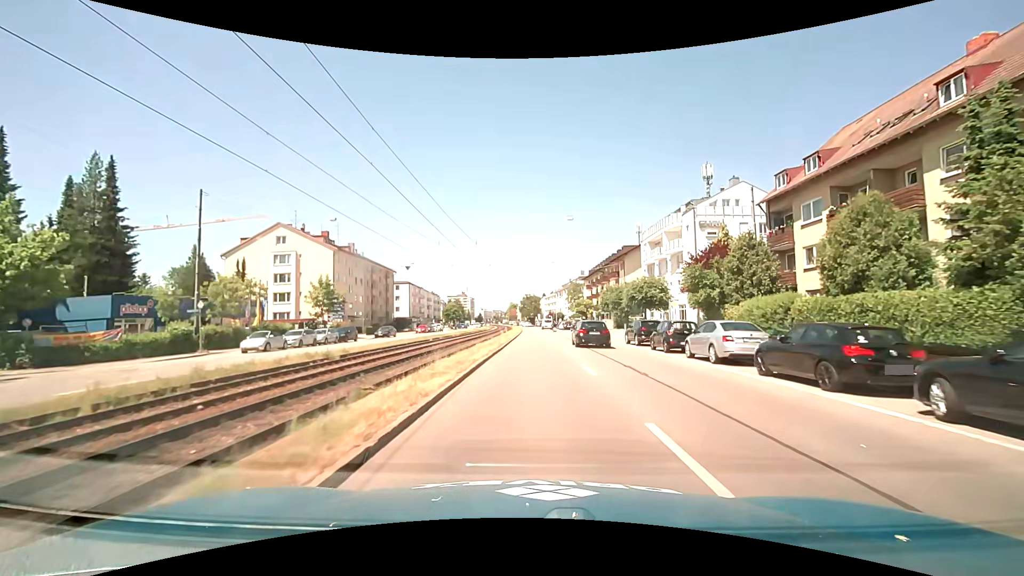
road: primary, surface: asphalt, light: Day
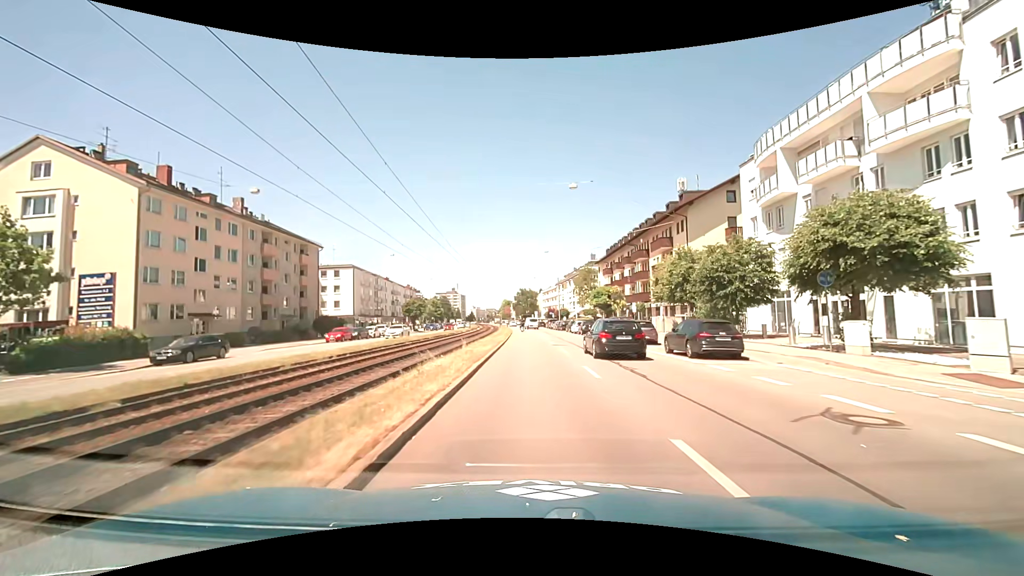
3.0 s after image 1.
(+0.3, +37.1) m; 0°
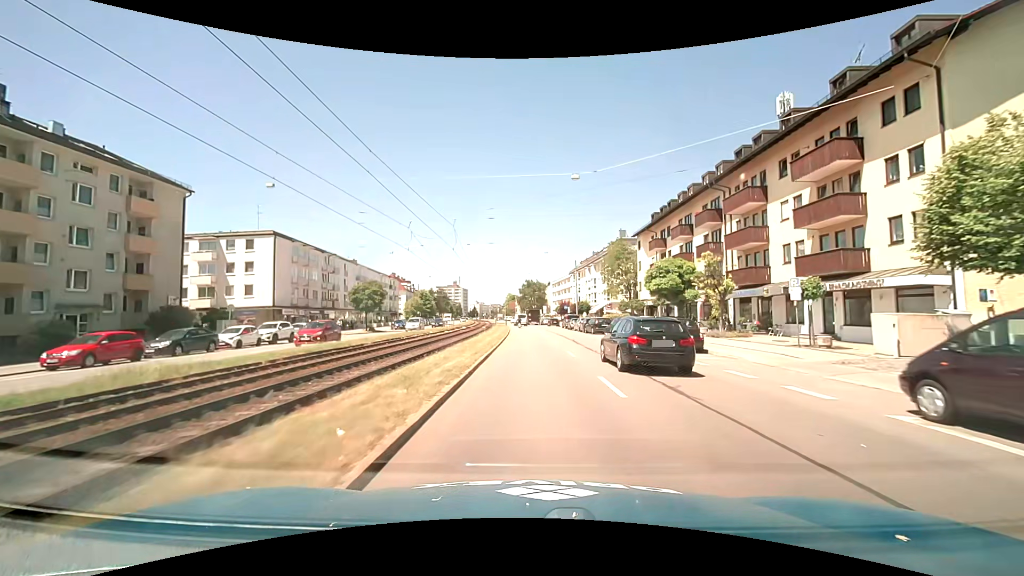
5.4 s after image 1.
(-0.2, +30.1) m; 0°
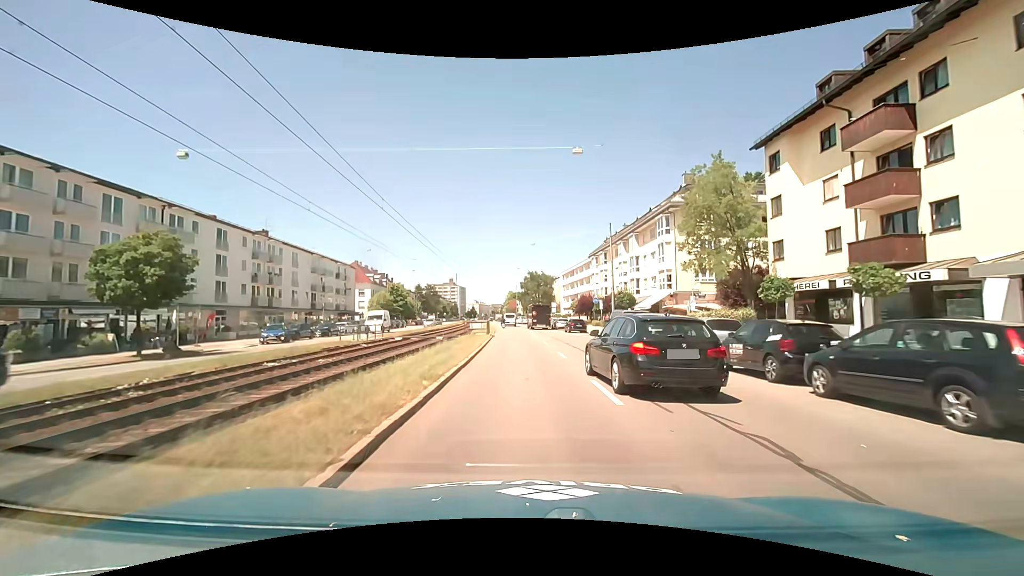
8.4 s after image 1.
(-0.4, +36.8) m; -1°
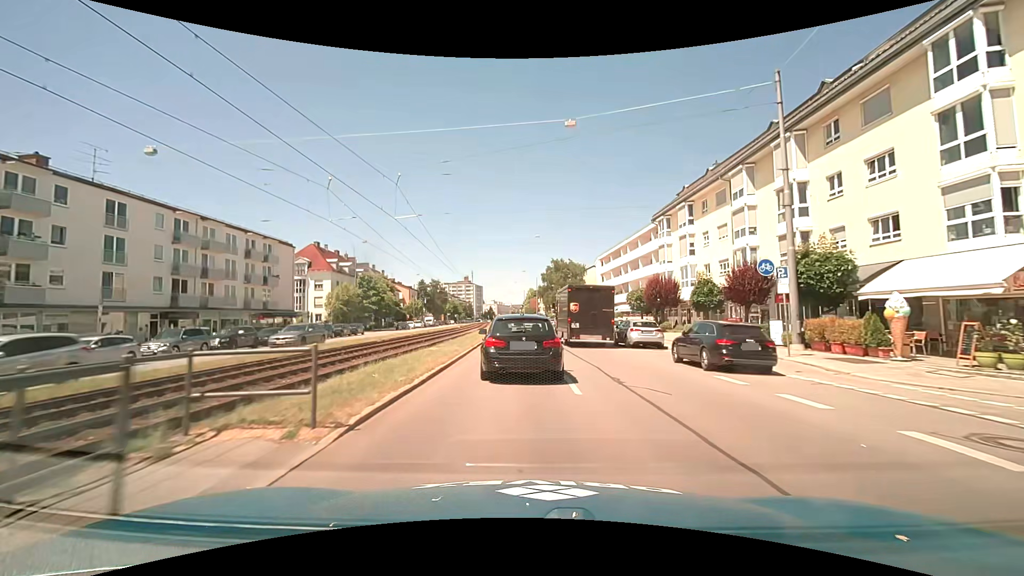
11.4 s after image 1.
(-0.3, +34.9) m; -2°
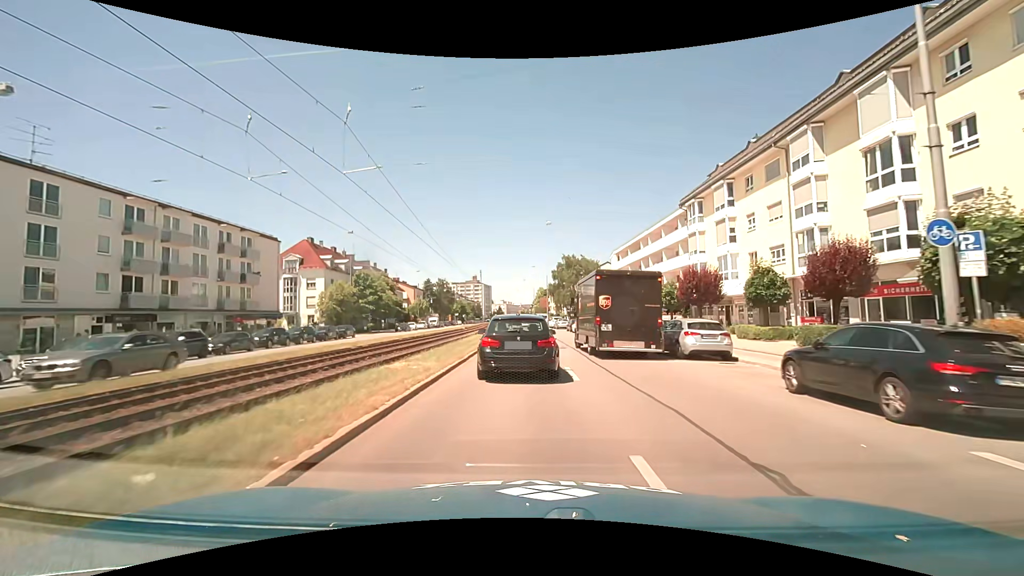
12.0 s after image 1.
(-0.1, +6.9) m; -1°
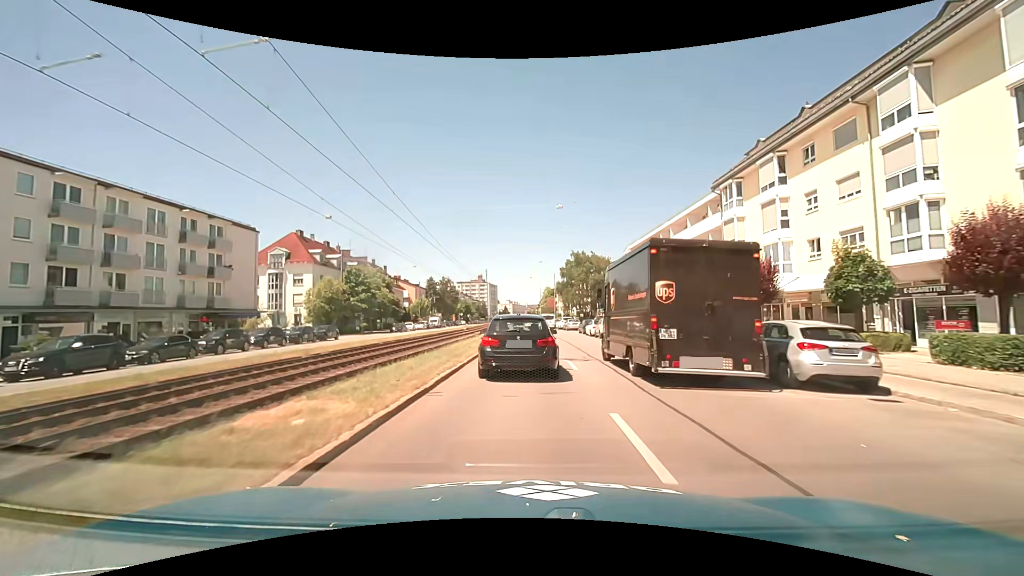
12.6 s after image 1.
(-0.1, +6.7) m; -1°
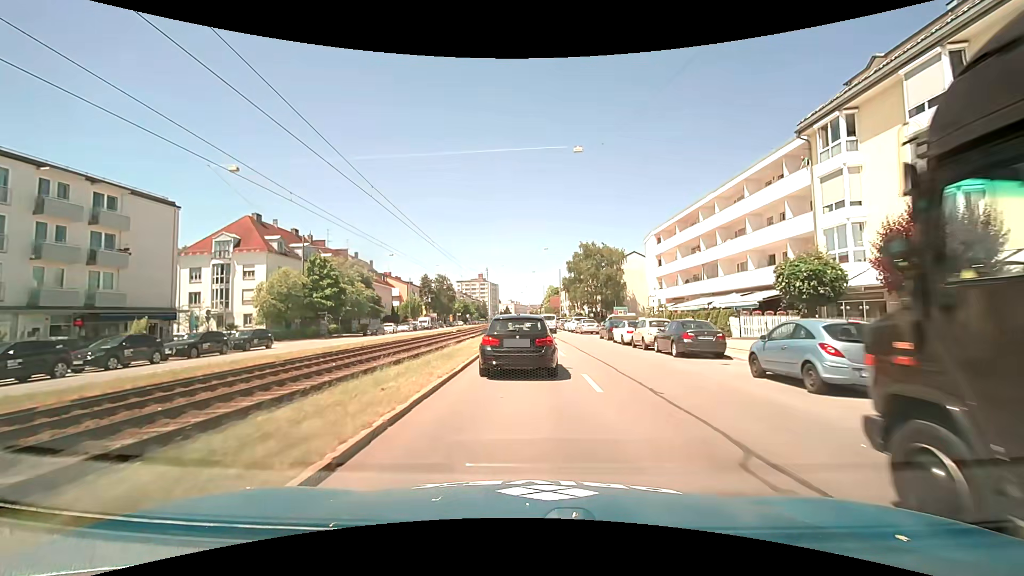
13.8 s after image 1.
(-0.1, +13.1) m; -1°
(0, +10) (0, +20) (0, +30) (0, +40) (0, +50) (-1, +60) (-1, +70) (-2, +80) (-2, +90) (-2, +100) m
